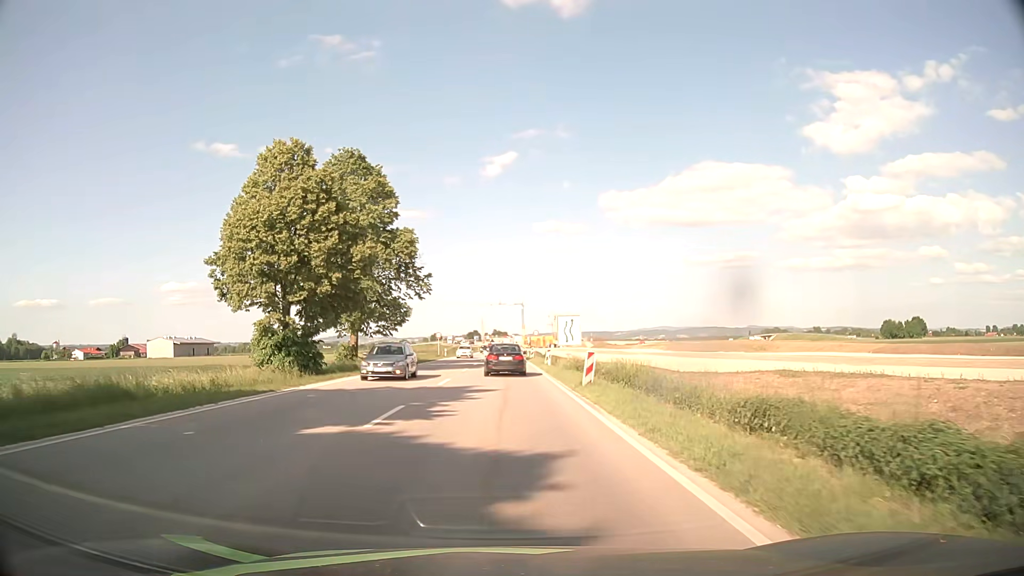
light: Day
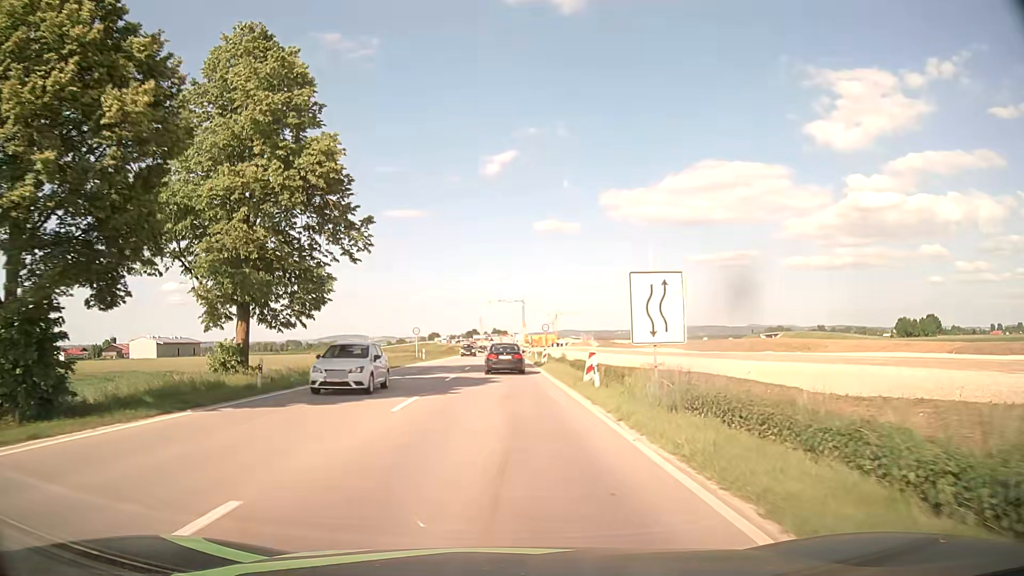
(0.0, +21.6) m; 0°
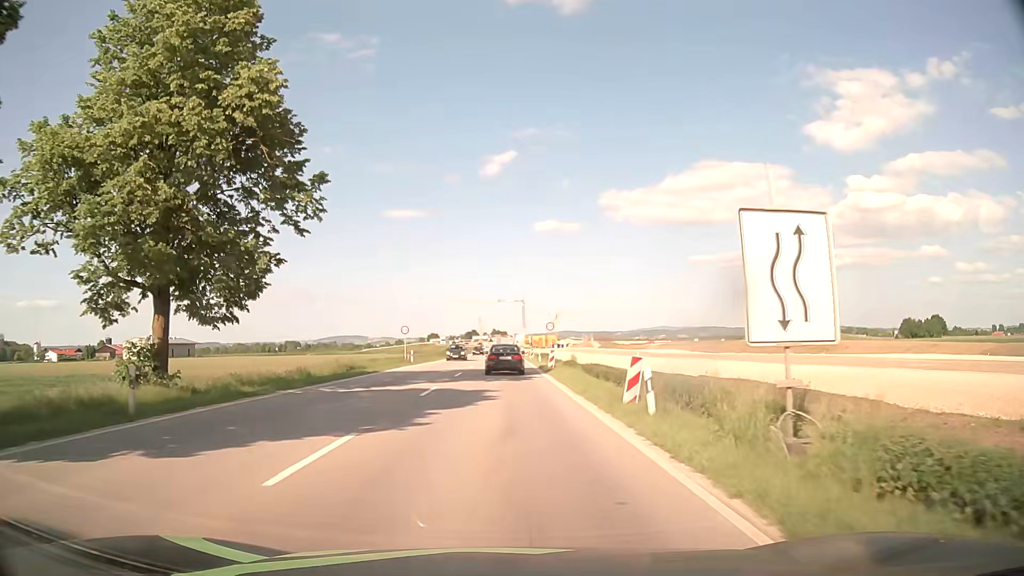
(0.0, +7.3) m; 0°
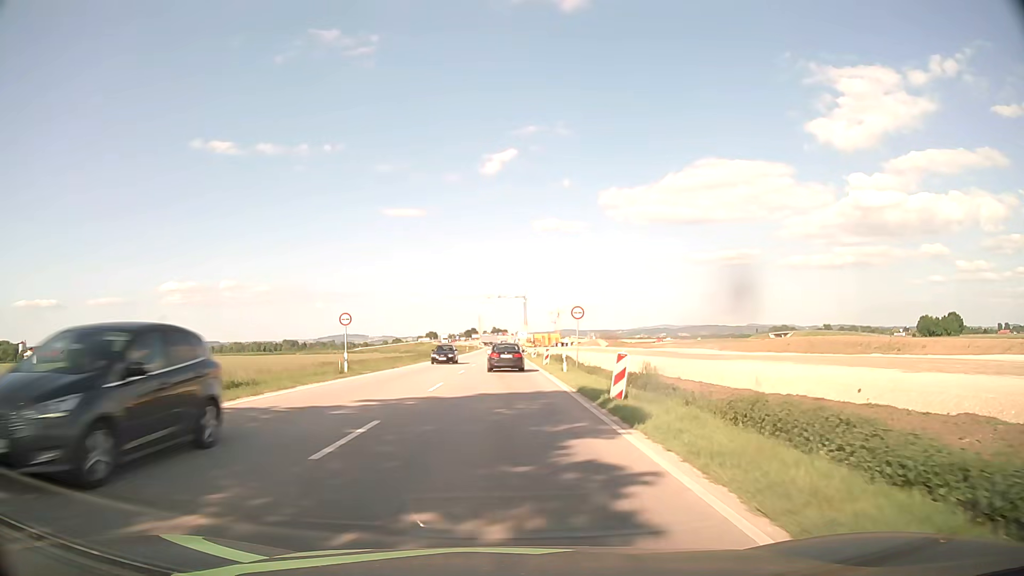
(0.0, +22.3) m; 0°
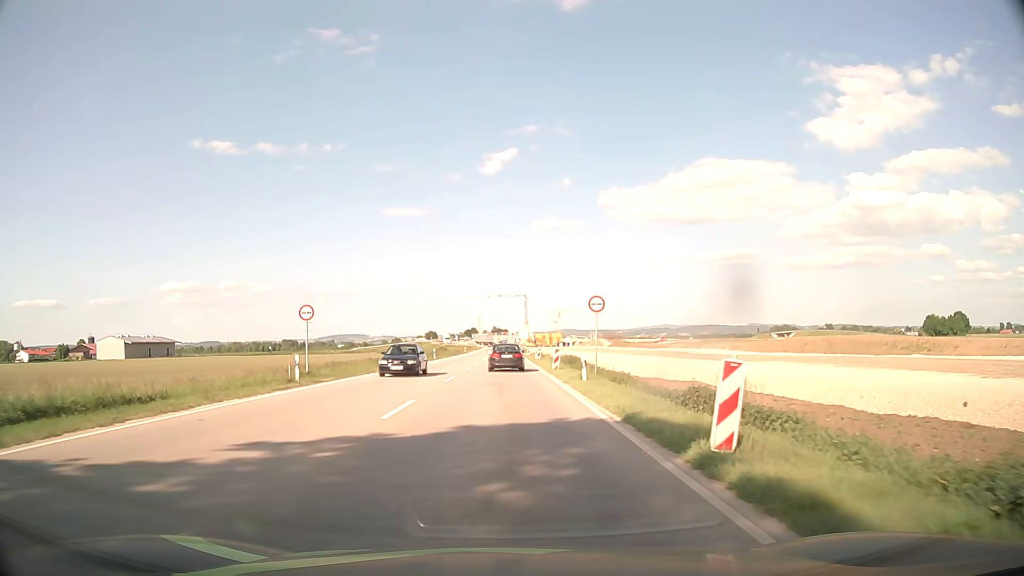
(0.0, +7.5) m; 0°
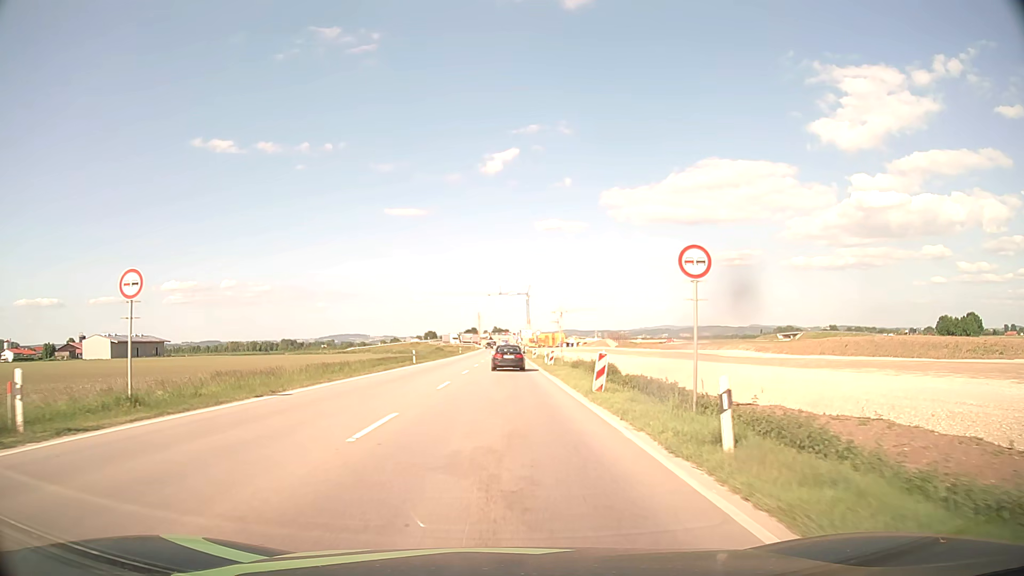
(-0.1, +15.1) m; 0°
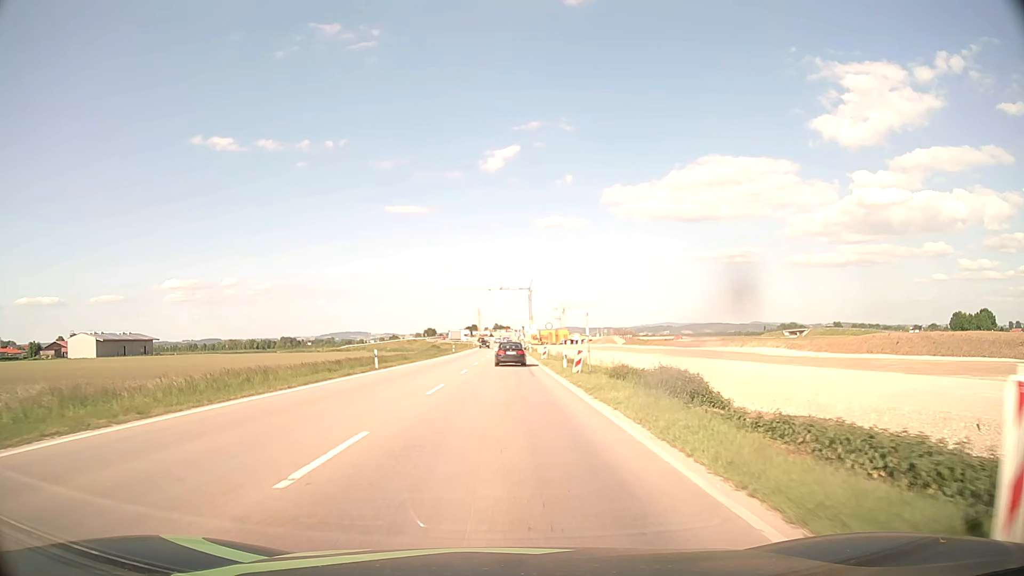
(-0.1, +15.1) m; 0°
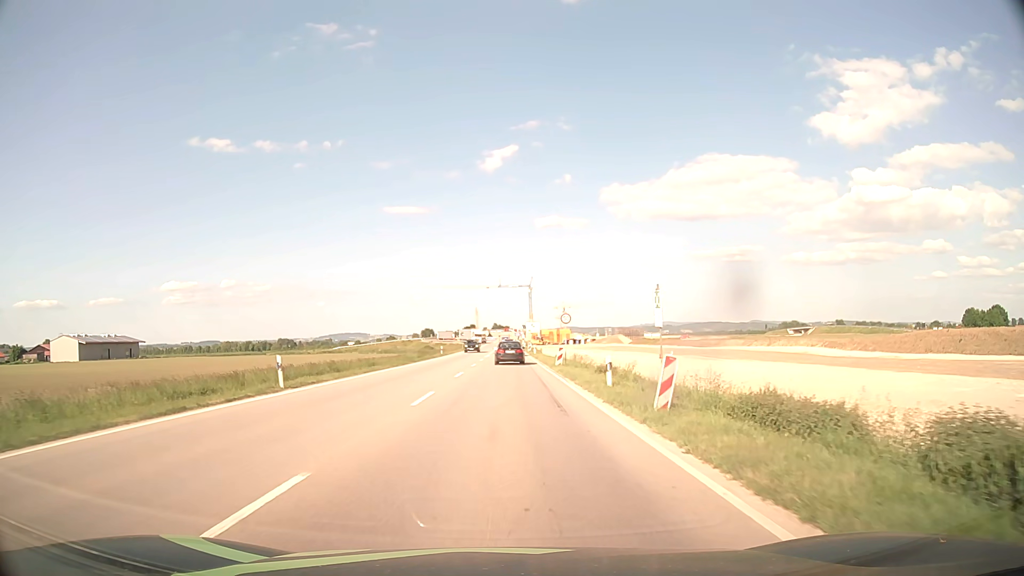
(0.0, +15.2) m; 0°
(0, +10) (0, +20) (0, +30) (0, +40) (0, +50) (0, +60) (0, +70) (0, +80) (0, +90) (+1, +100) m
